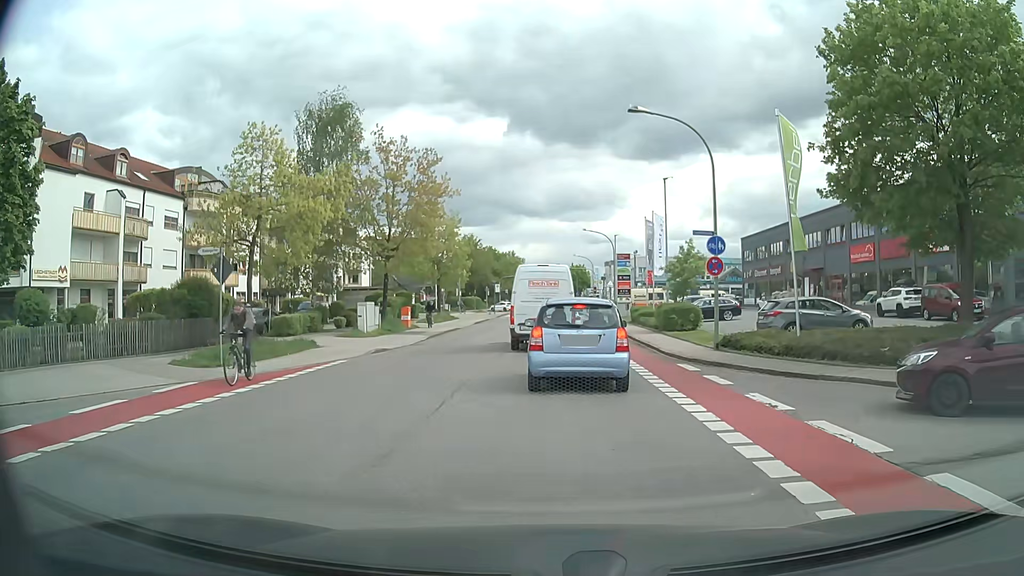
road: tertiary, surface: asphalt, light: Day
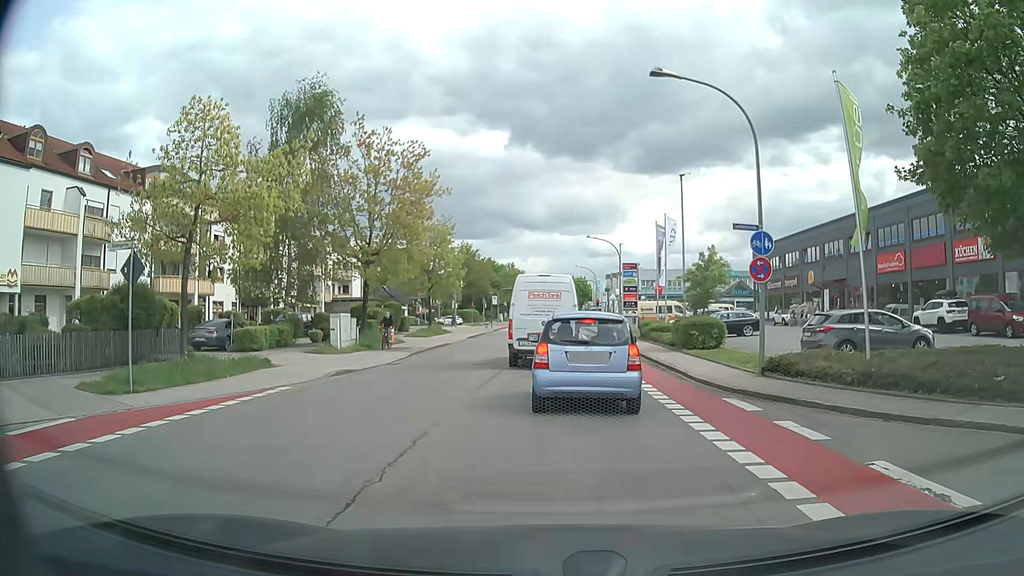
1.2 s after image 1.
(0.0, +4.4) m; +1°
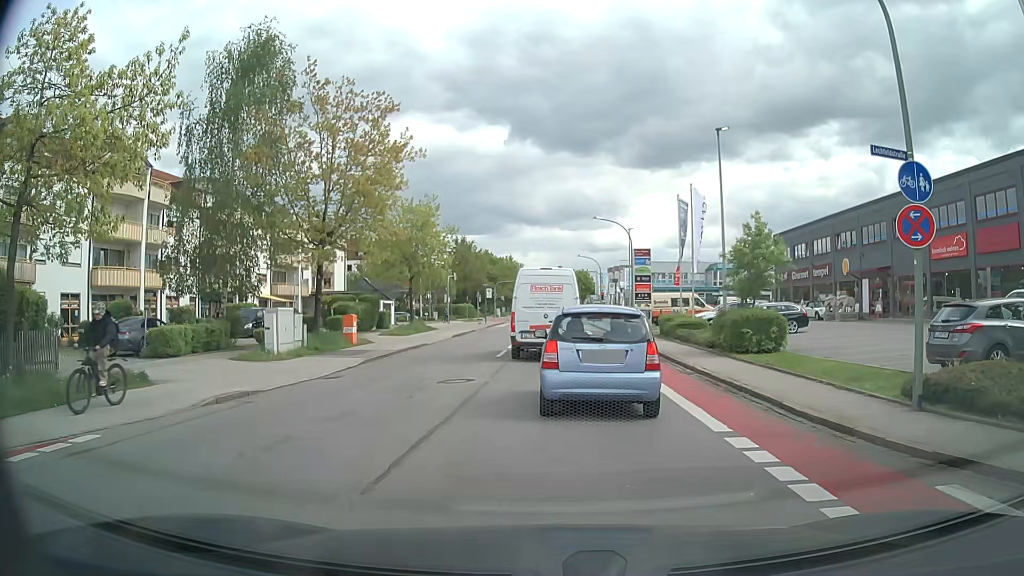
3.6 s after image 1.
(0.0, +7.2) m; 0°
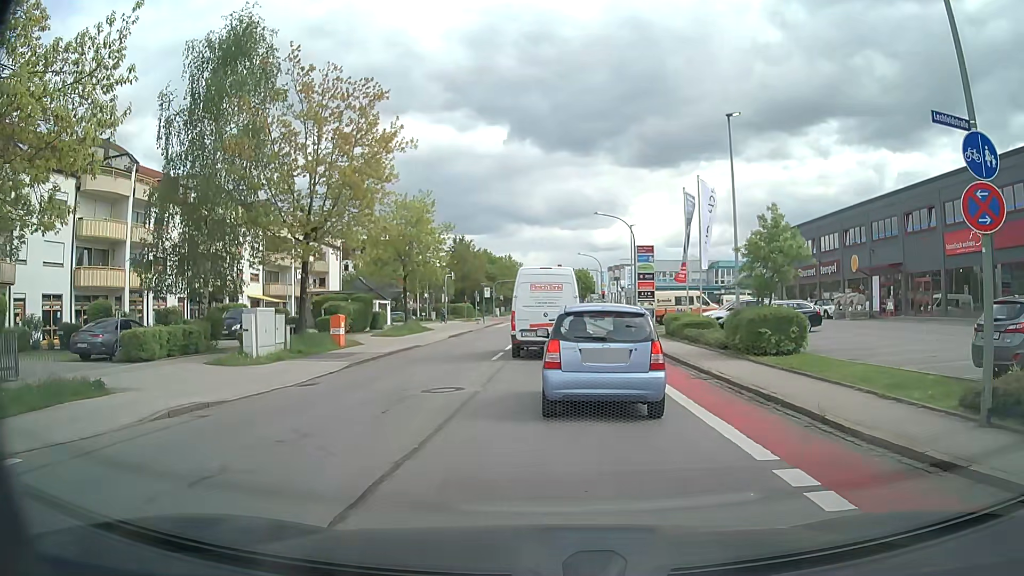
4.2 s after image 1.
(0.0, +1.7) m; -1°
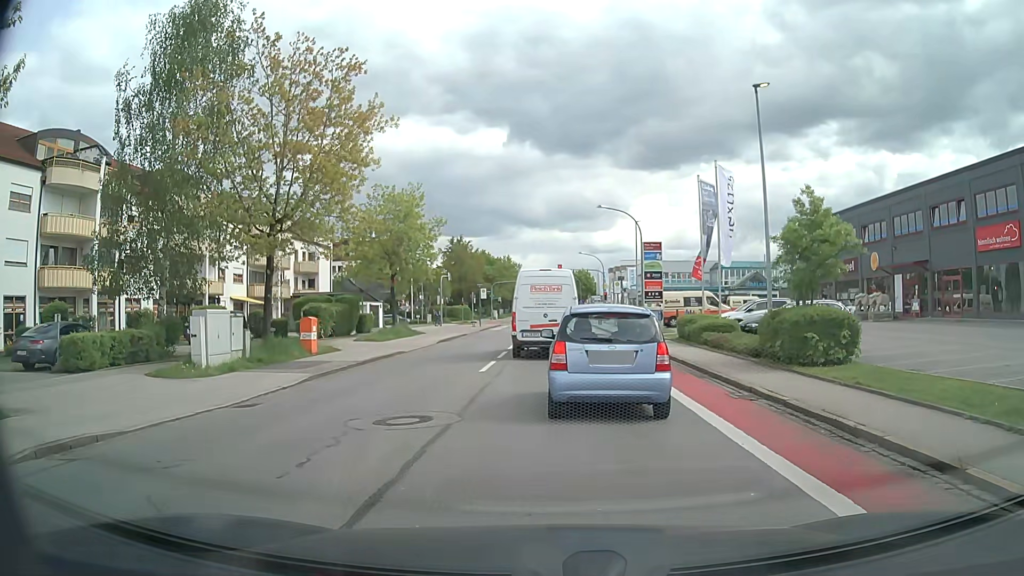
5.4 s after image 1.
(0.0, +3.4) m; +1°
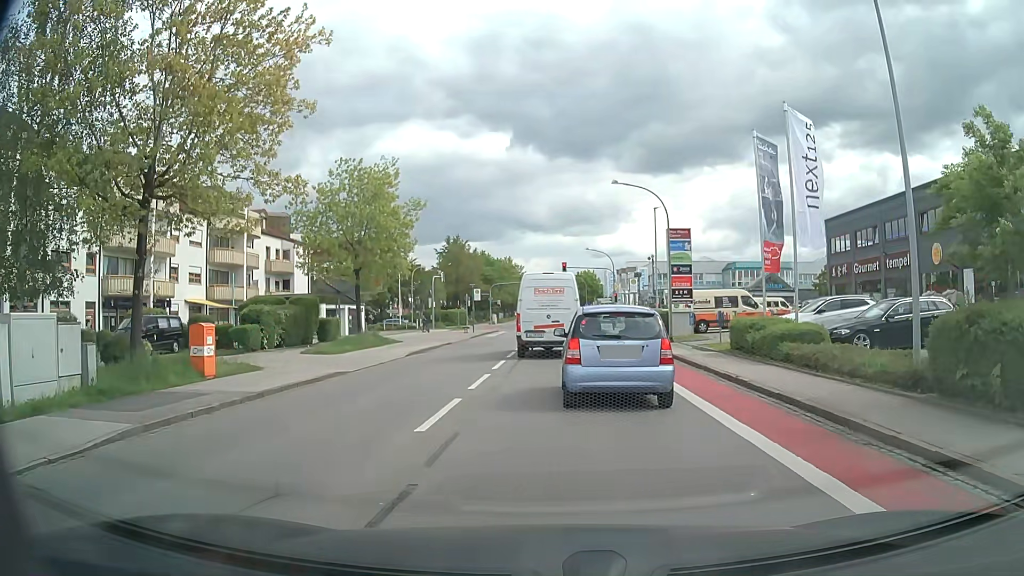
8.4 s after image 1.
(0.0, +8.1) m; -2°
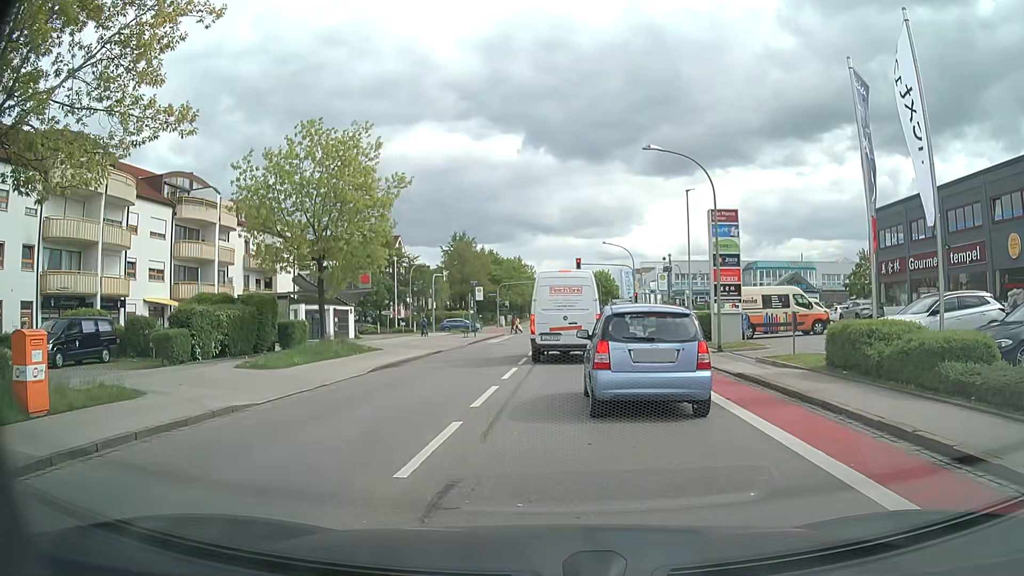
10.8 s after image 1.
(+0.1, +6.9) m; 0°
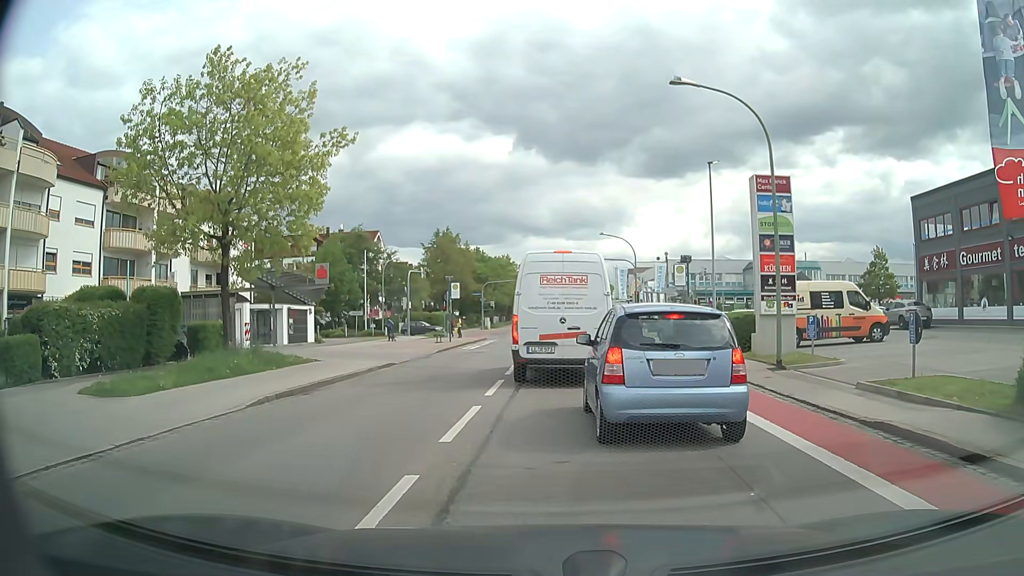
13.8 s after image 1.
(0.0, +7.3) m; +1°
